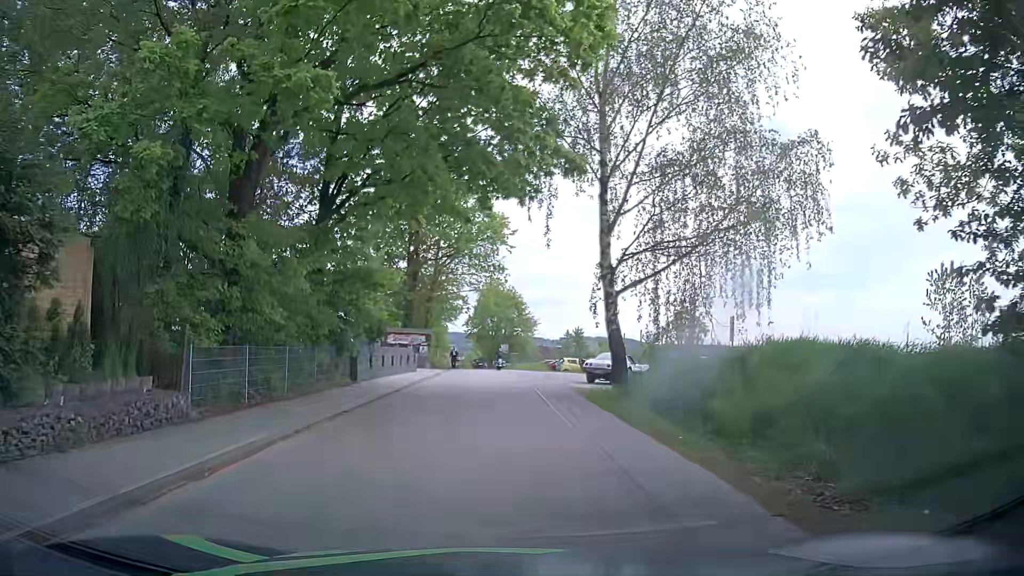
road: unclassified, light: Day
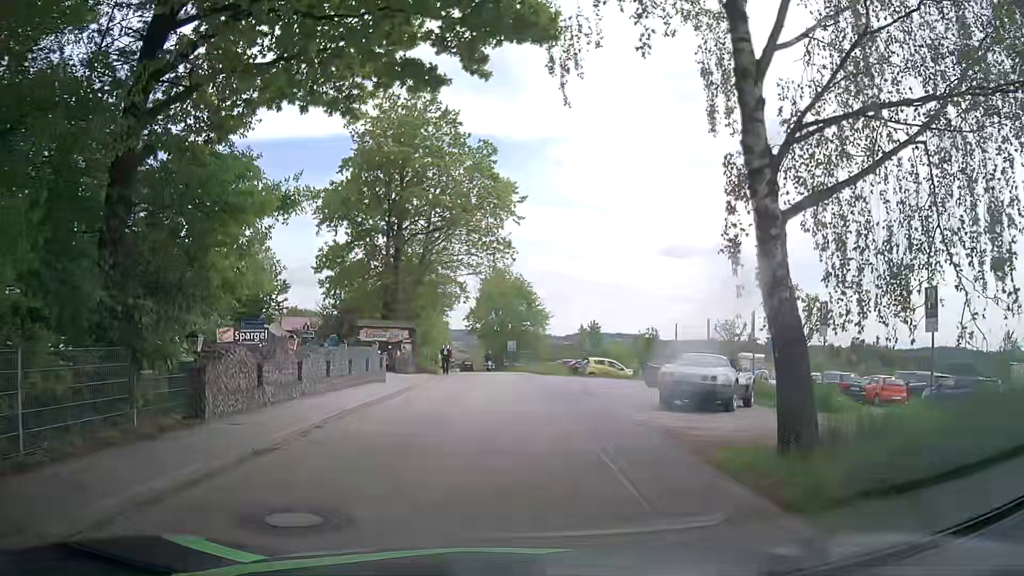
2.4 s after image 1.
(-0.2, +11.9) m; -1°
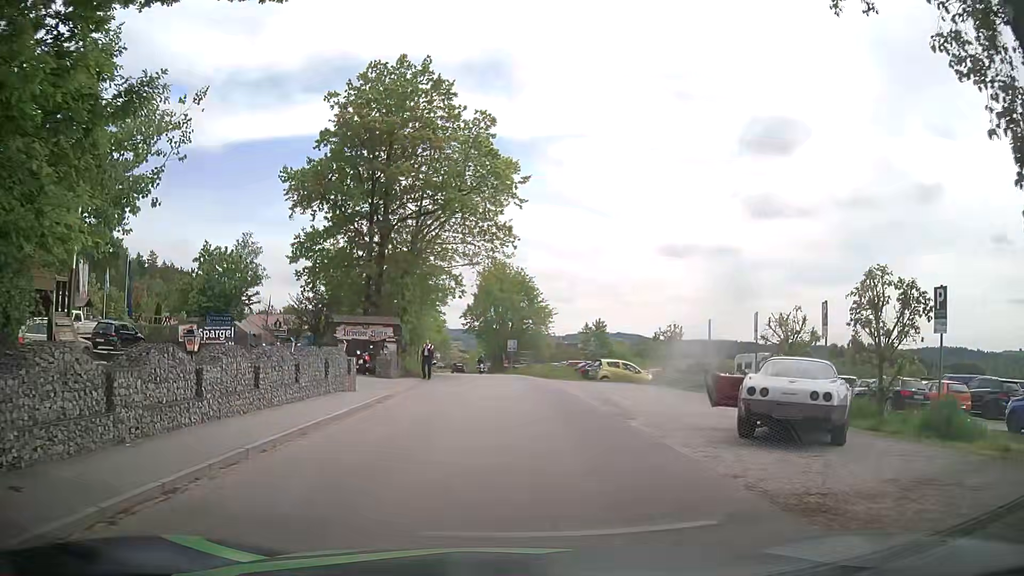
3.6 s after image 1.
(0.0, +5.3) m; +1°
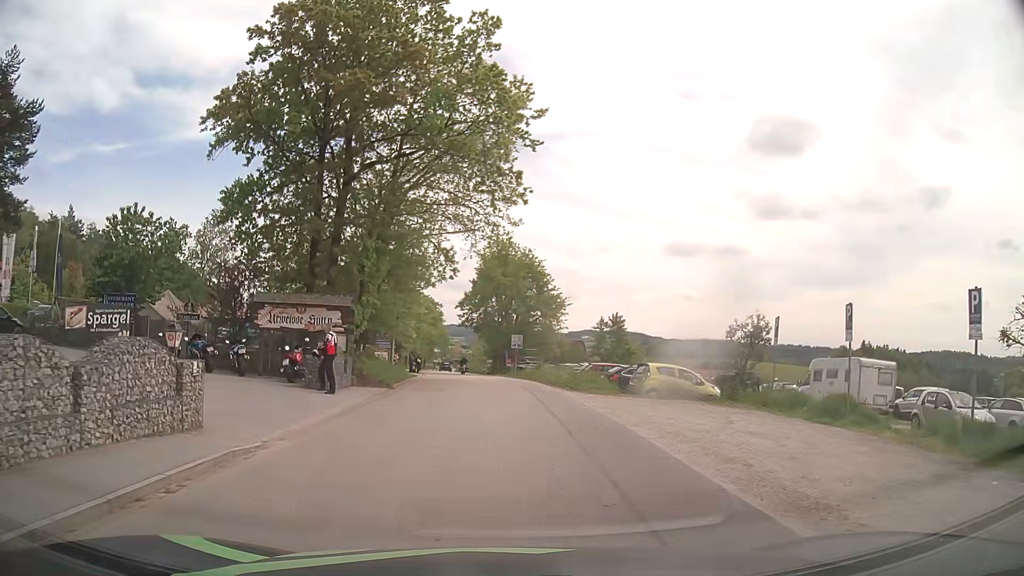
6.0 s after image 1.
(-0.3, +11.3) m; -1°
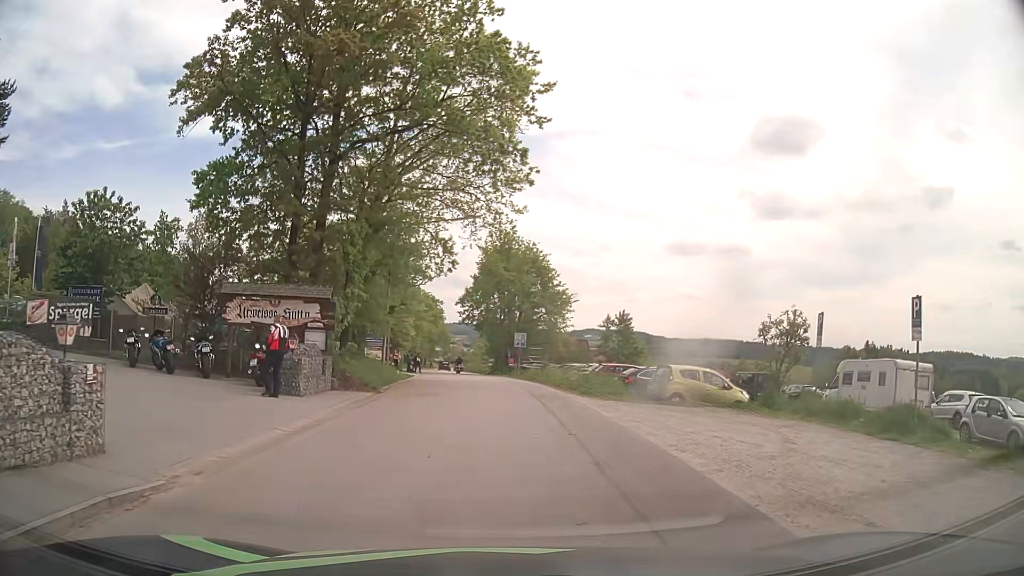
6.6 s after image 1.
(0.0, +2.9) m; 0°
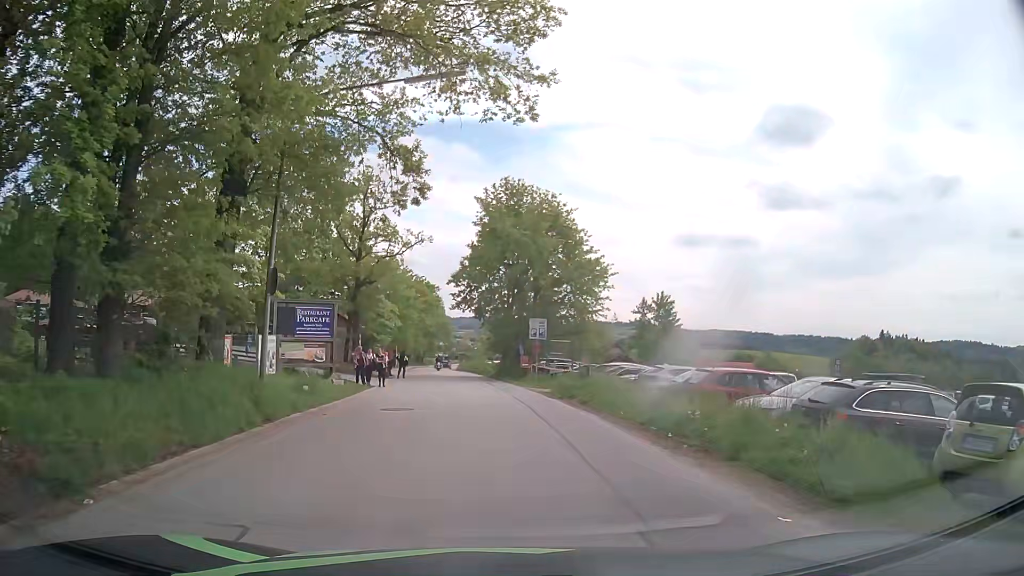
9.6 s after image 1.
(0.0, +15.7) m; 0°
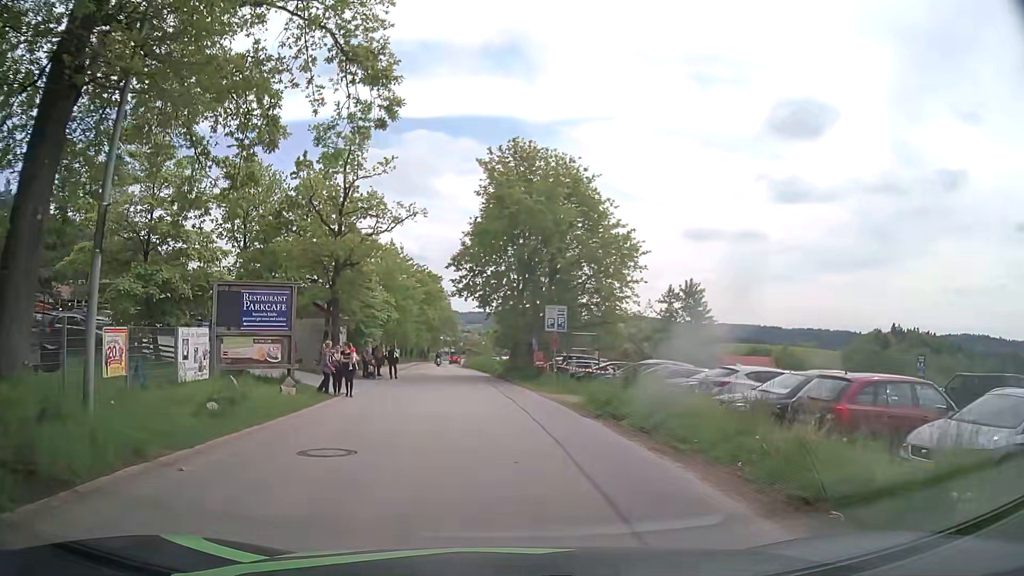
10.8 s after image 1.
(0.0, +6.7) m; 0°
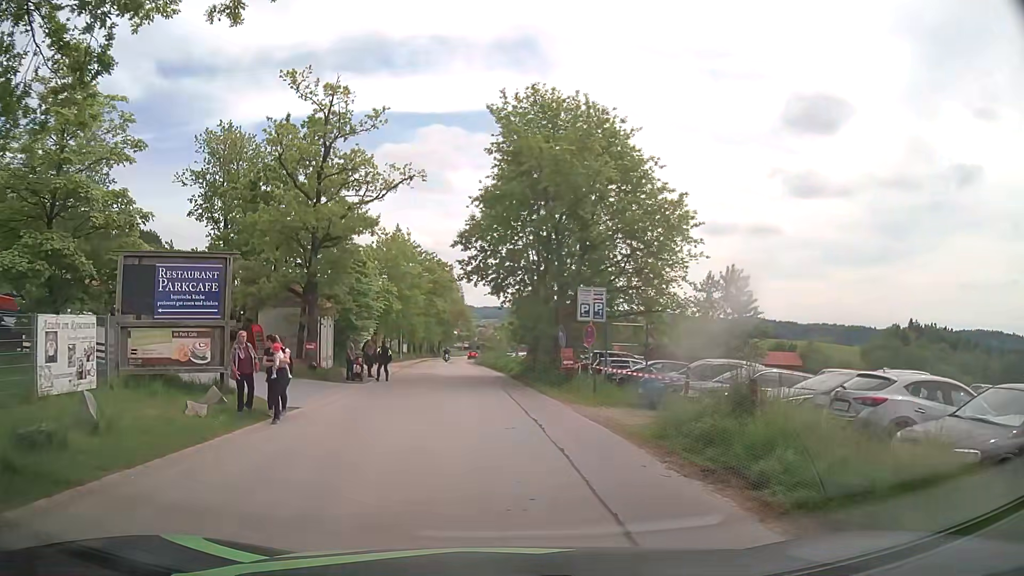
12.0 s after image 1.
(-0.1, +6.4) m; -1°
(0, +10) (-1, +20) (-2, +30) (-3, +40) (-4, +50) (-5, +60) (-6, +70) (-6, +80) (-7, +90) (-6, +100) m
